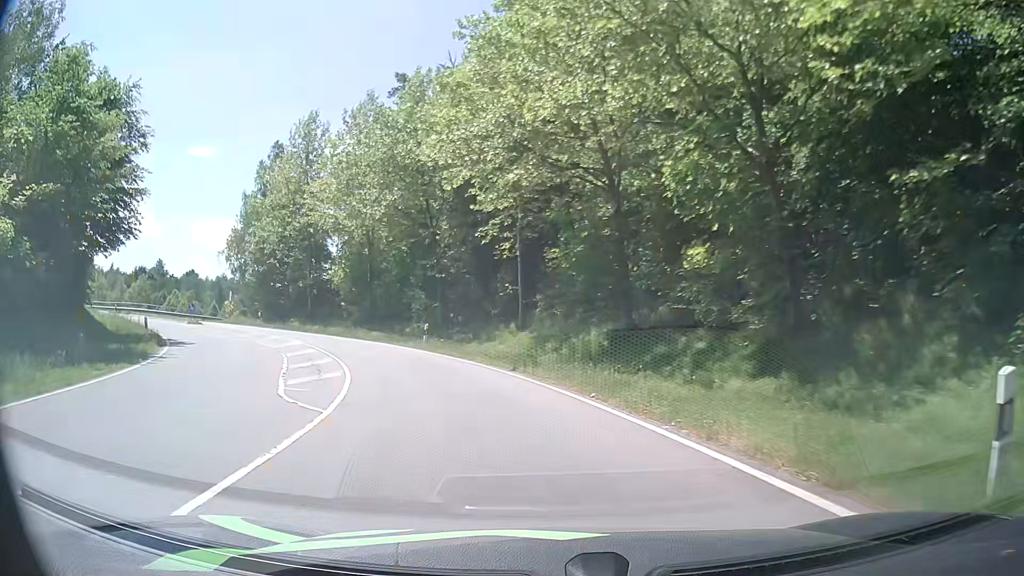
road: primary_link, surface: asphalt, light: Day
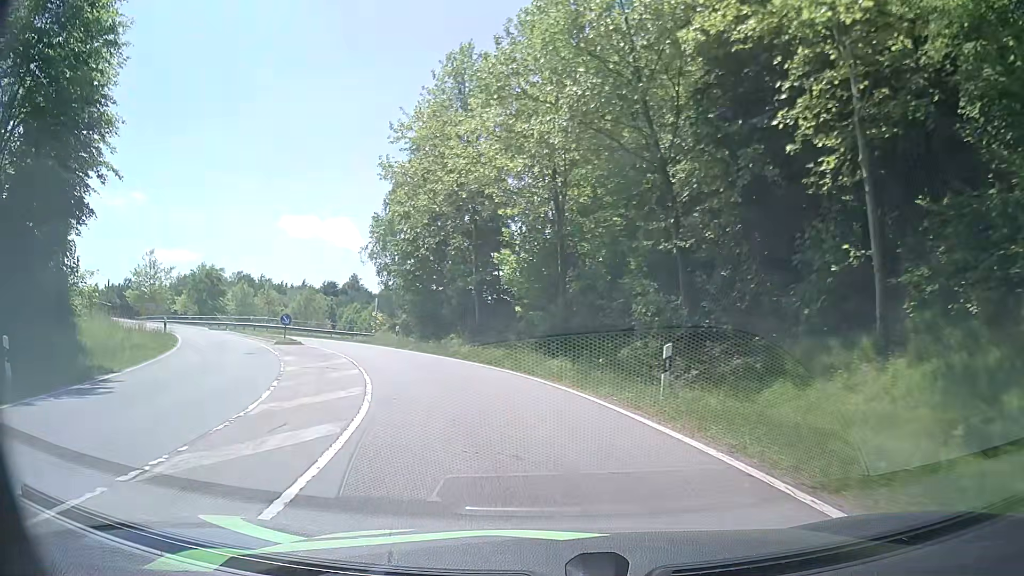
(-2.9, +16.9) m; -20°
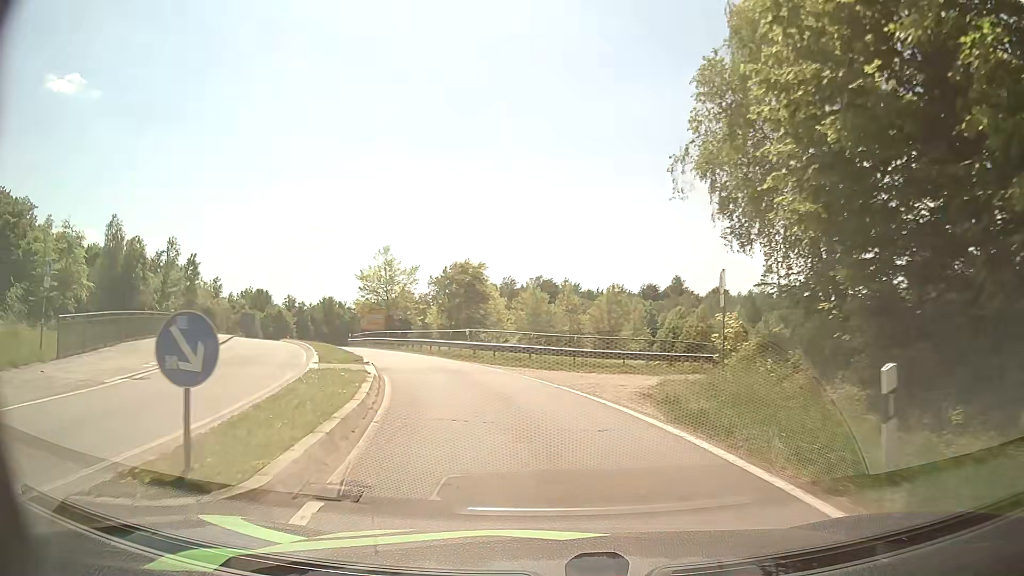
(-6.7, +27.0) m; -28°
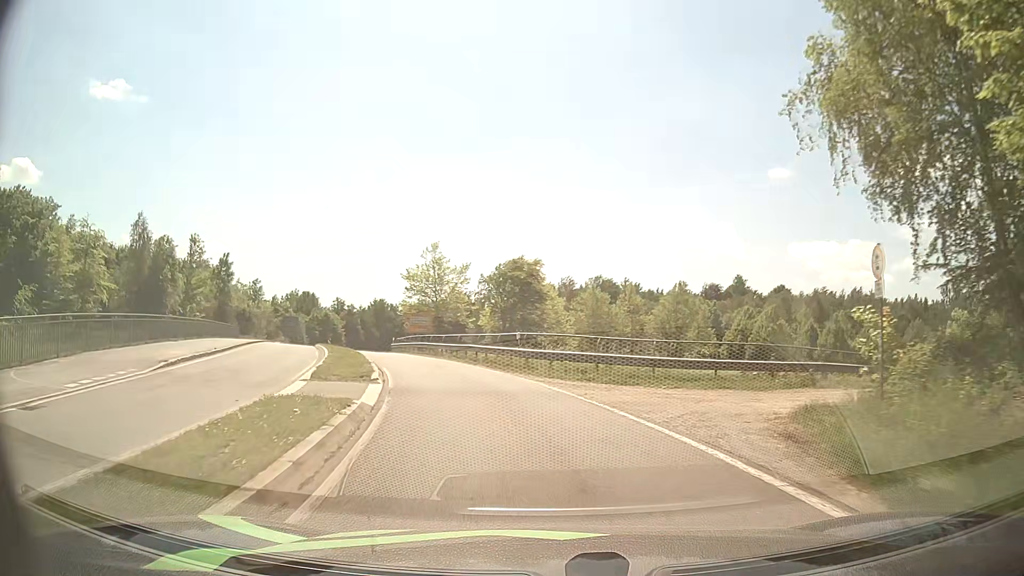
(-0.2, +5.7) m; -4°
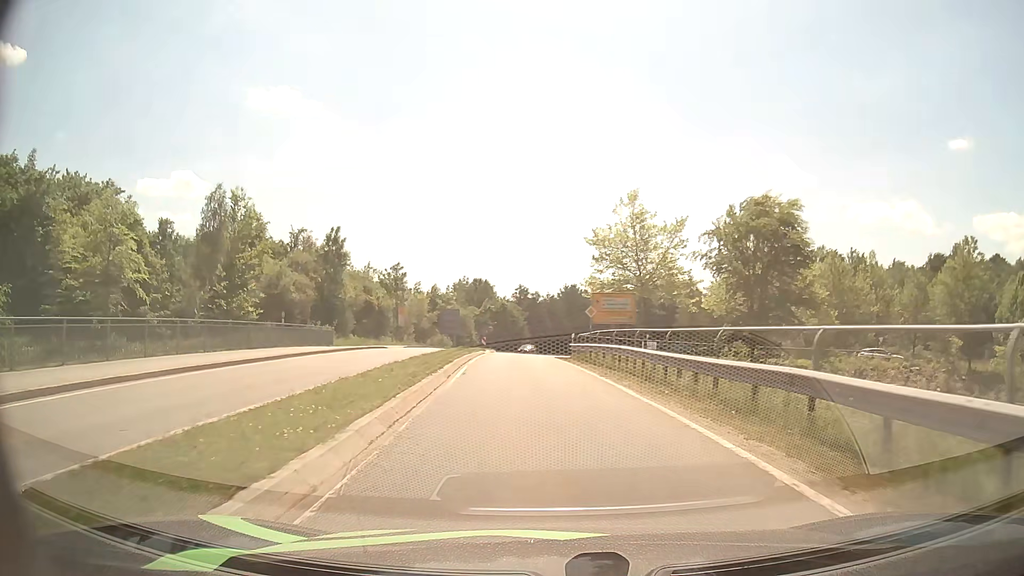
(-3.8, +23.2) m; -17°
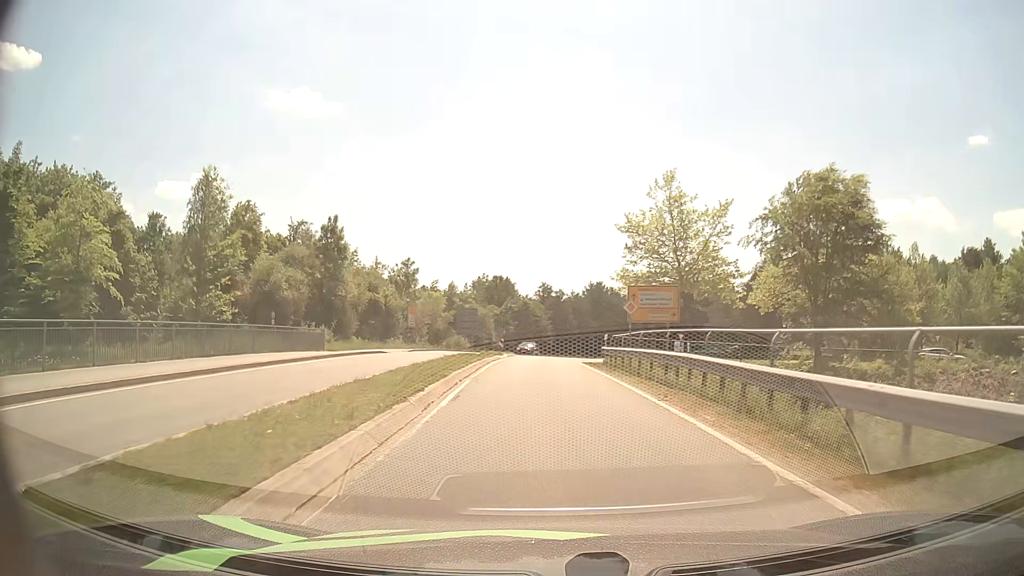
(-0.1, +6.2) m; -2°
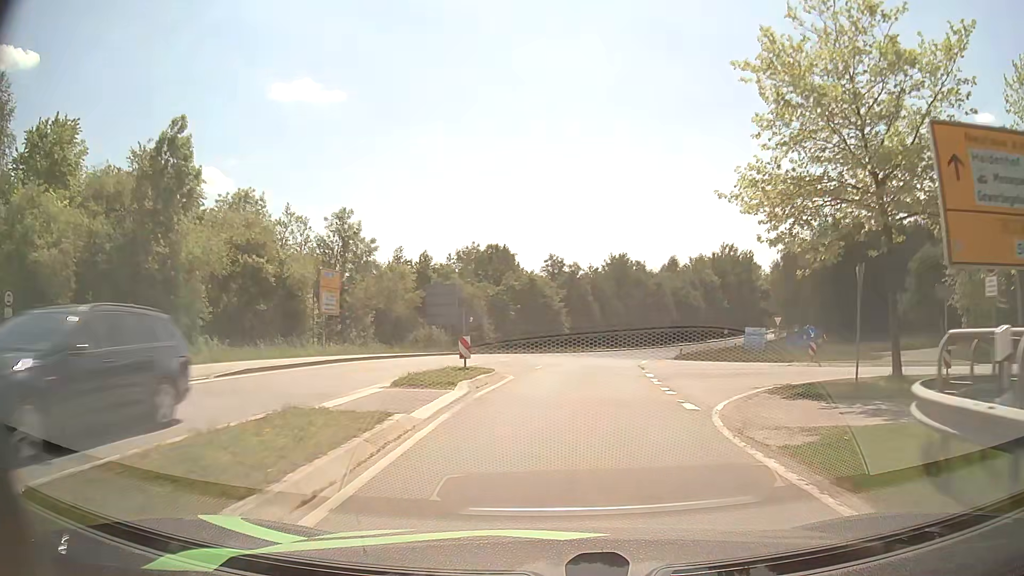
(-0.7, +25.9) m; -1°
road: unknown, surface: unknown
